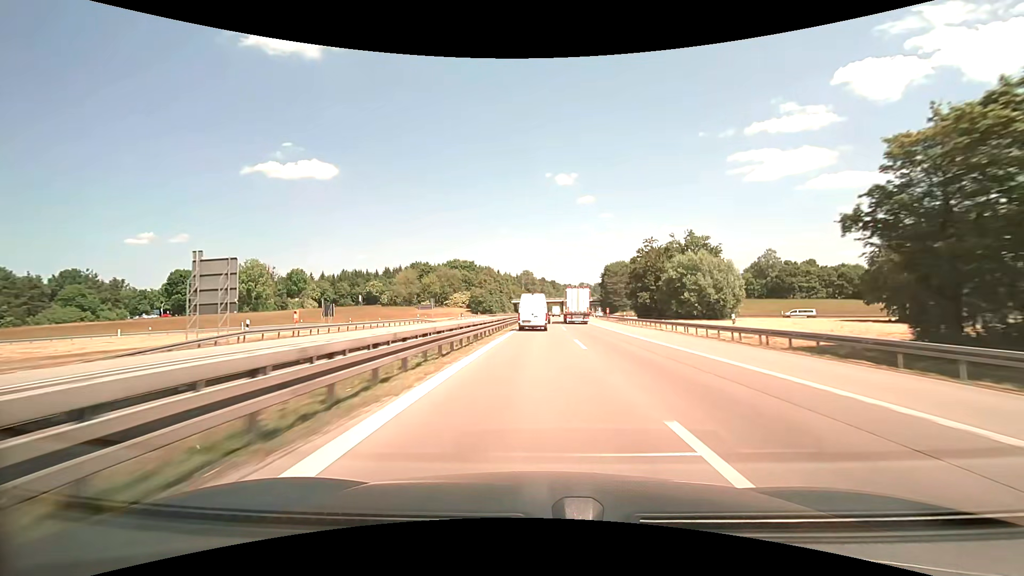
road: motorway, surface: asphalt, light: Day
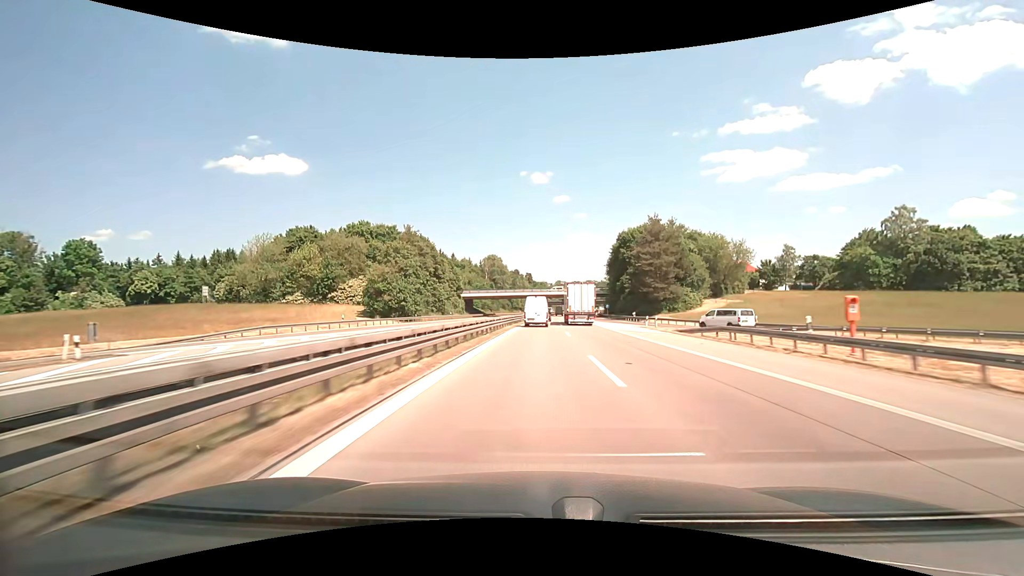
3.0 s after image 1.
(+3.1, +81.8) m; +5°
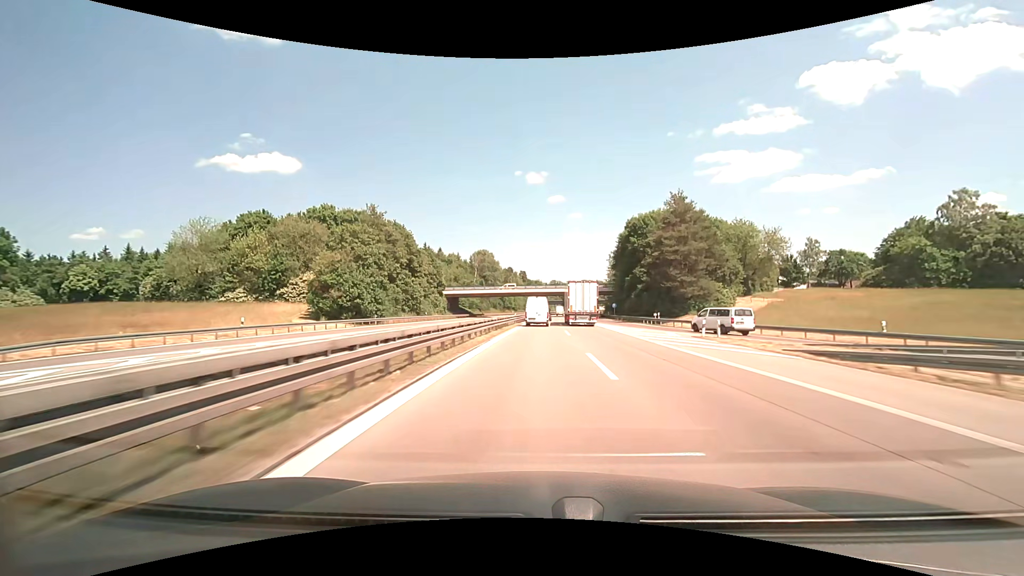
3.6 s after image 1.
(+0.1, +17.1) m; +1°
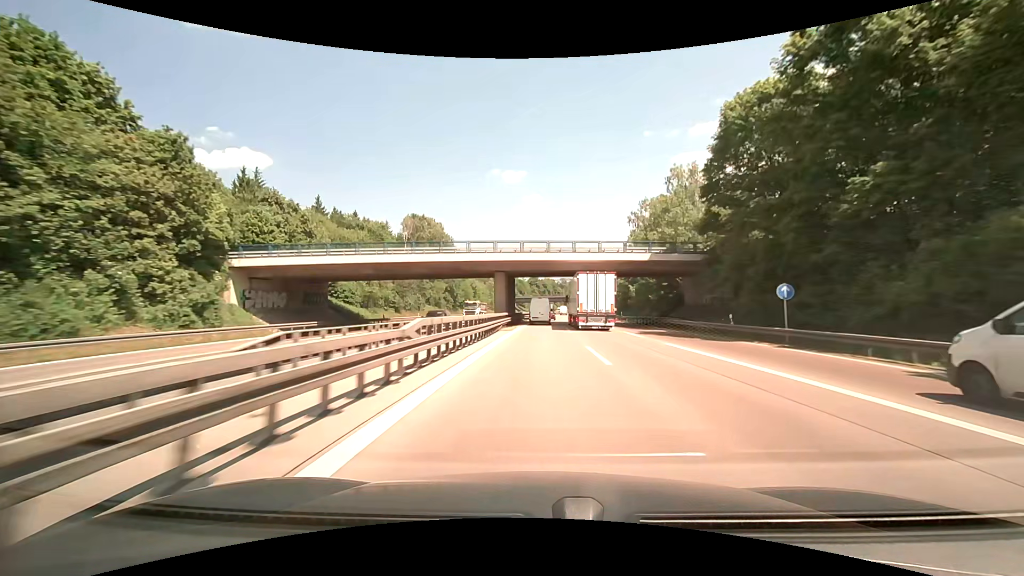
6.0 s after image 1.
(+1.5, +69.7) m; +2°
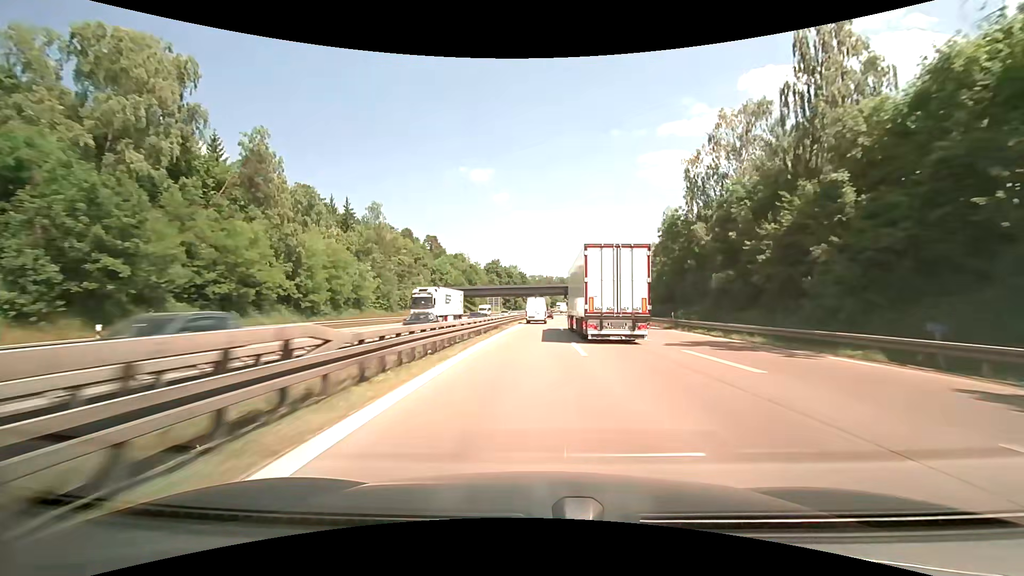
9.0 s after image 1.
(+1.1, +88.1) m; +1°
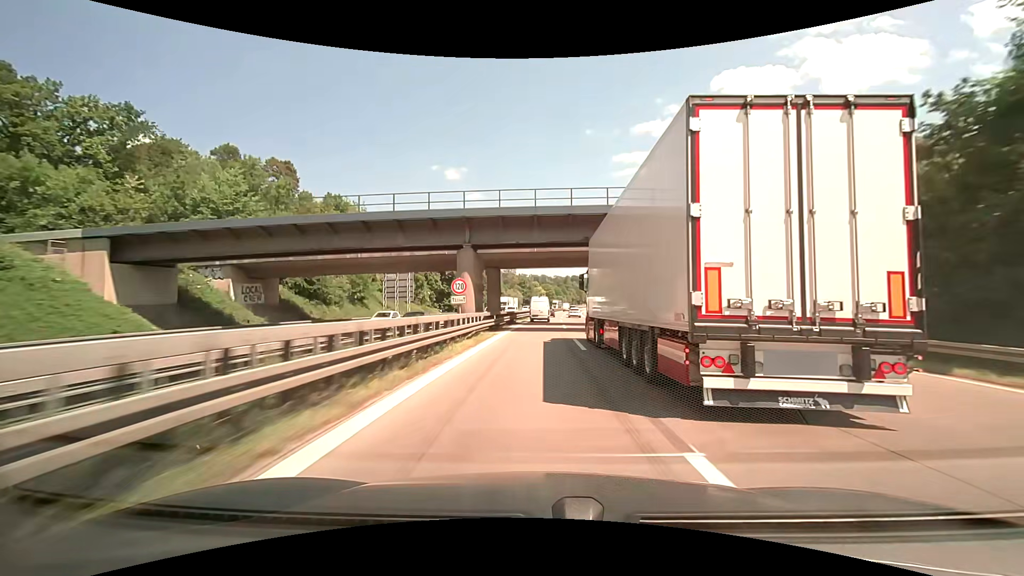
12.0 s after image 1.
(+2.7, +88.1) m; +4°
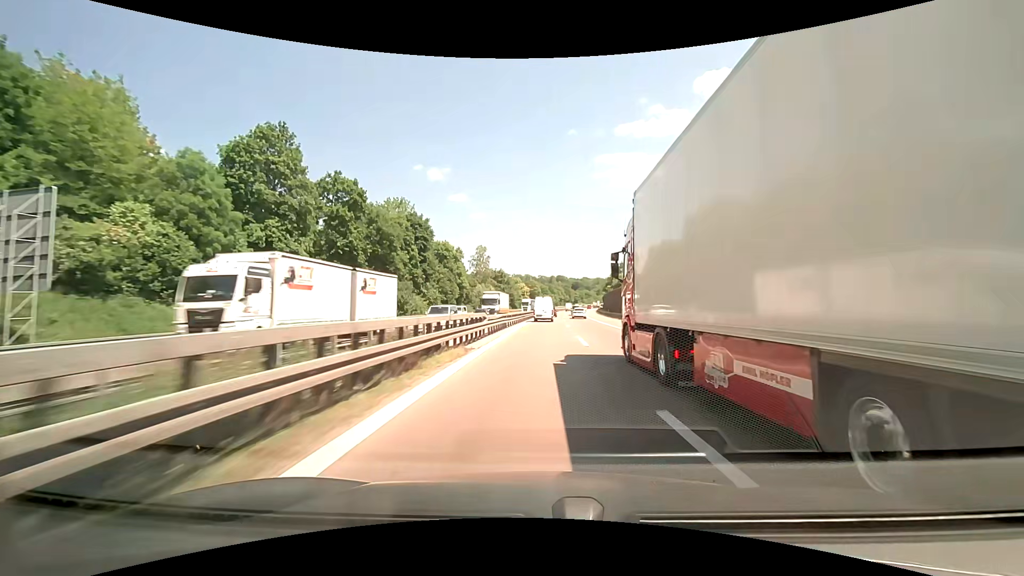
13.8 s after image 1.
(+1.3, +52.8) m; +2°
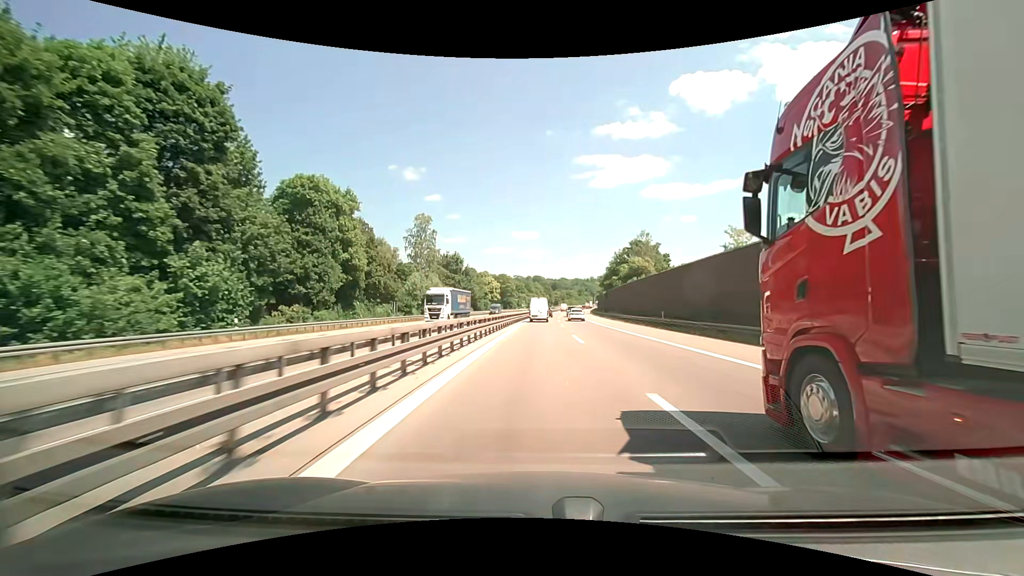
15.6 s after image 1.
(+0.2, +52.7) m; +1°
